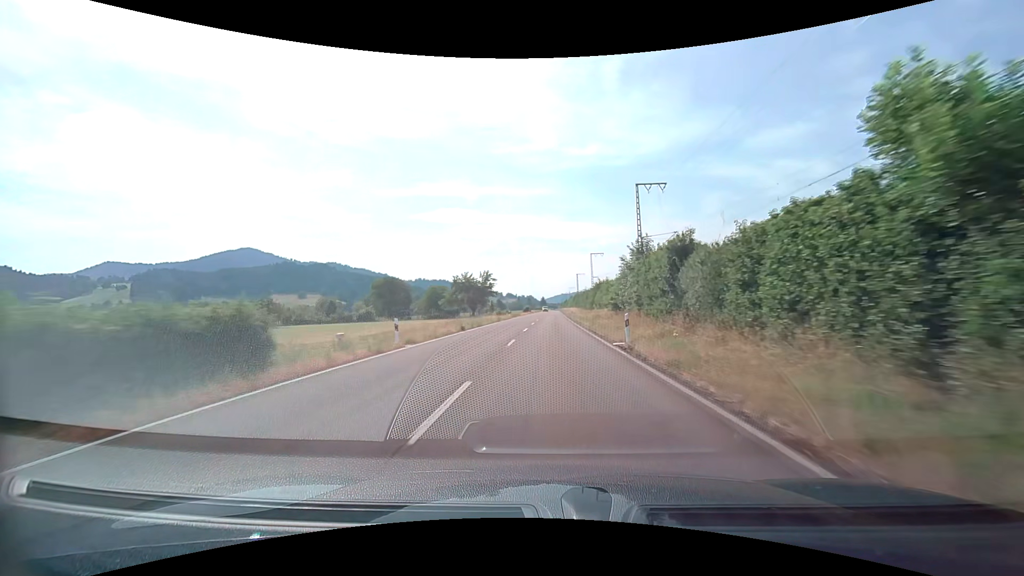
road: tertiary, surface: asphalt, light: Day
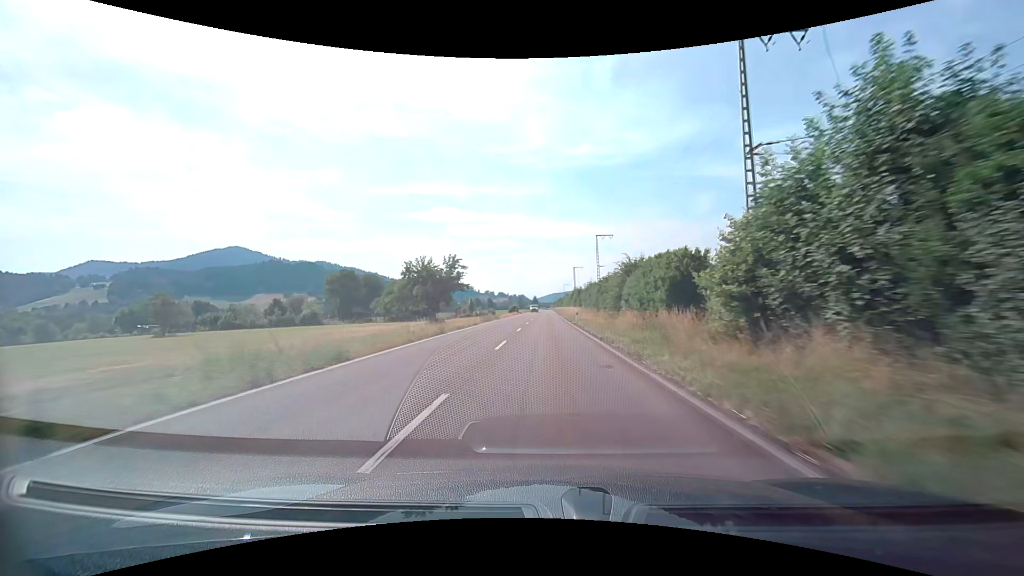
(+0.2, +25.3) m; +1°
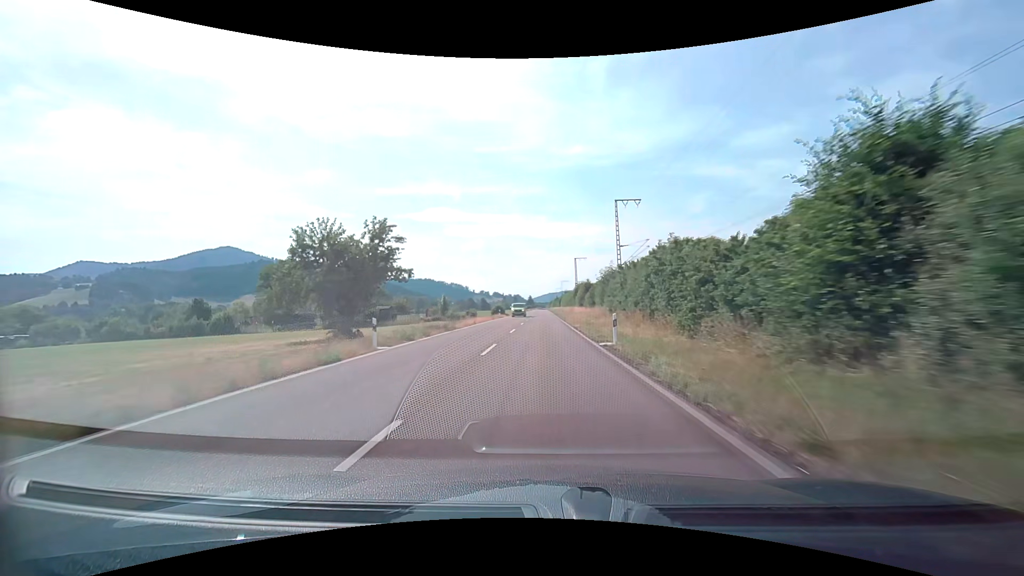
(+0.2, +25.7) m; +1°
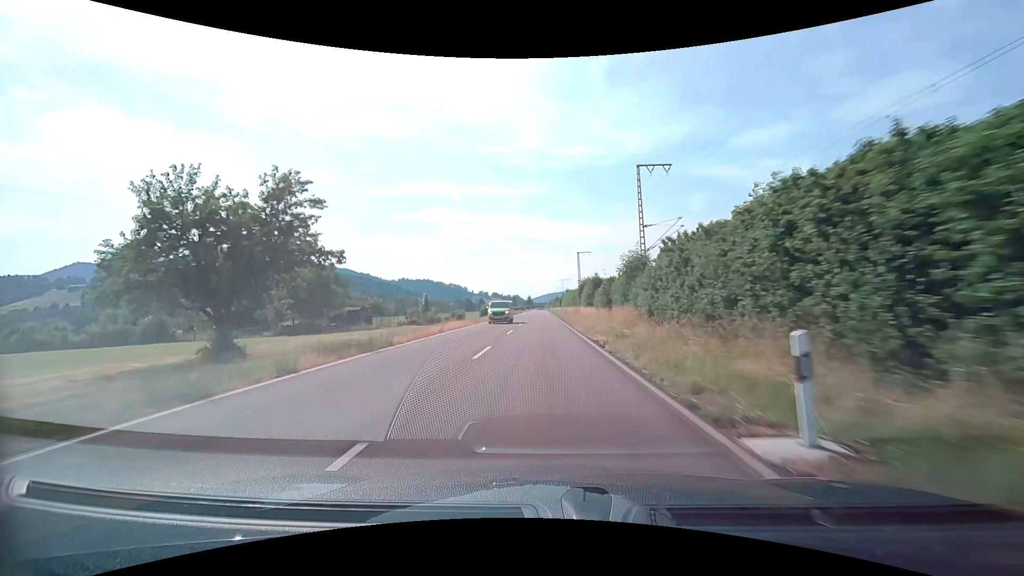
(0.0, +13.0) m; 0°
